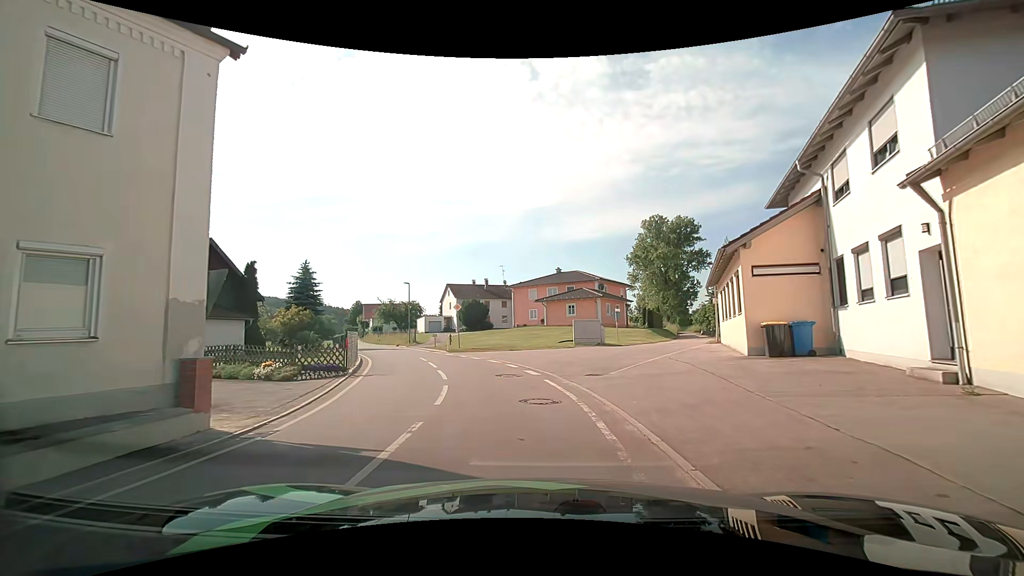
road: tertiary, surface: asphalt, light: Day
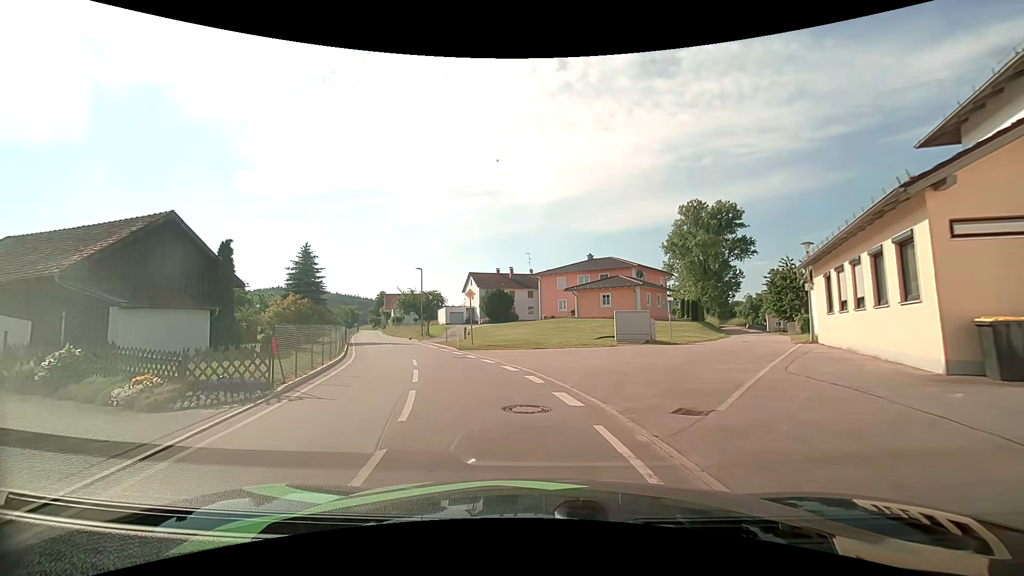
(0.0, +6.6) m; -2°
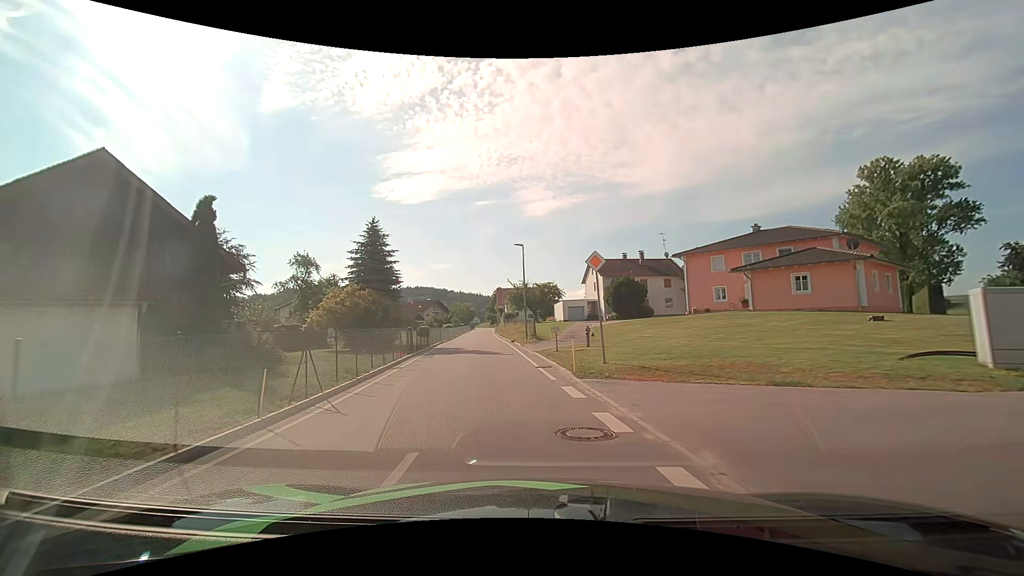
(-1.8, +13.9) m; -14°
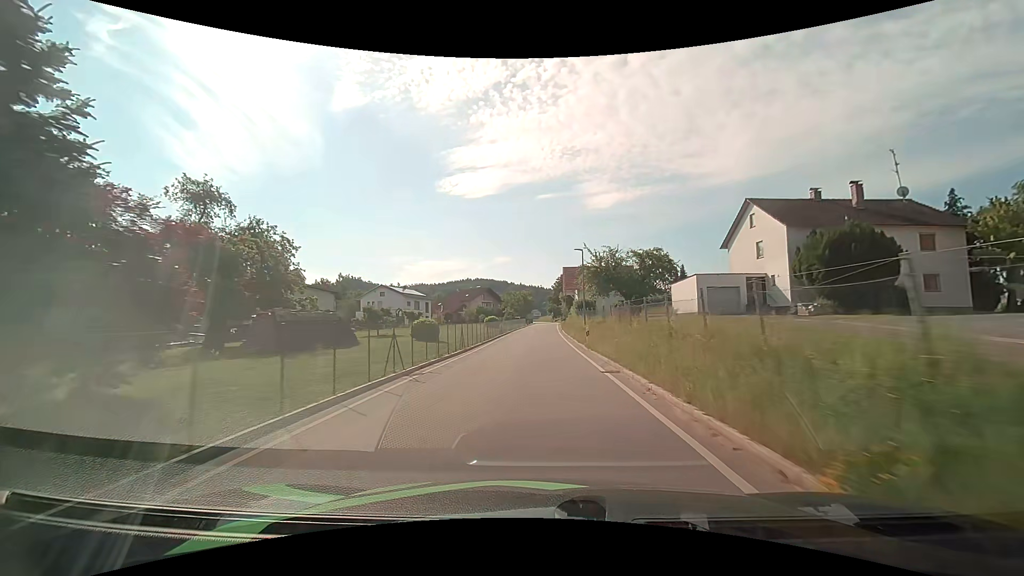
(-3.4, +33.2) m; -7°
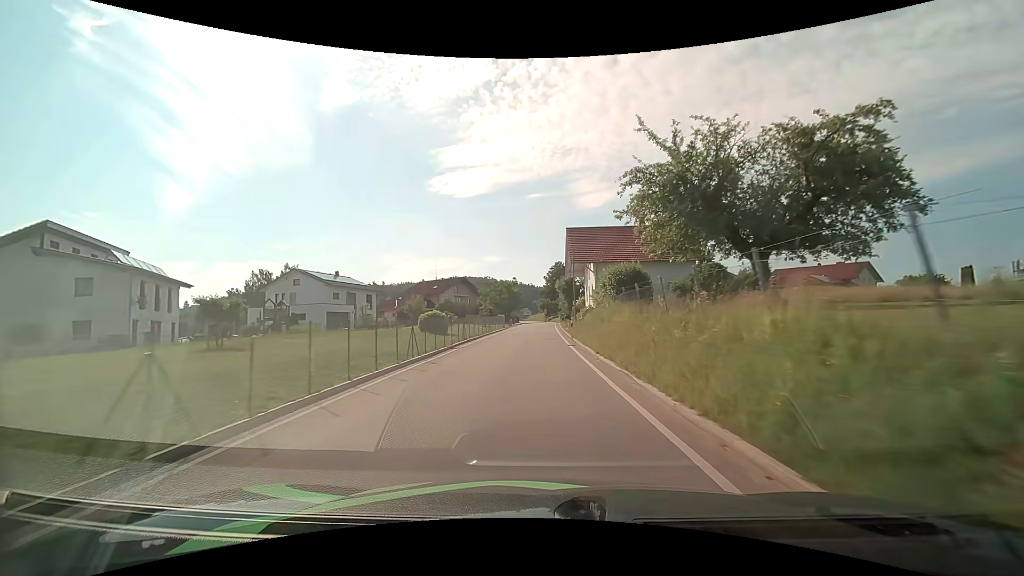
(+0.1, +32.5) m; +1°
(0, +10) (0, +20) (0, +30) (0, +40) (0, +50) (+1, +60) (+1, +70) (+1, +80) (+1, +90) (0, +100) m
